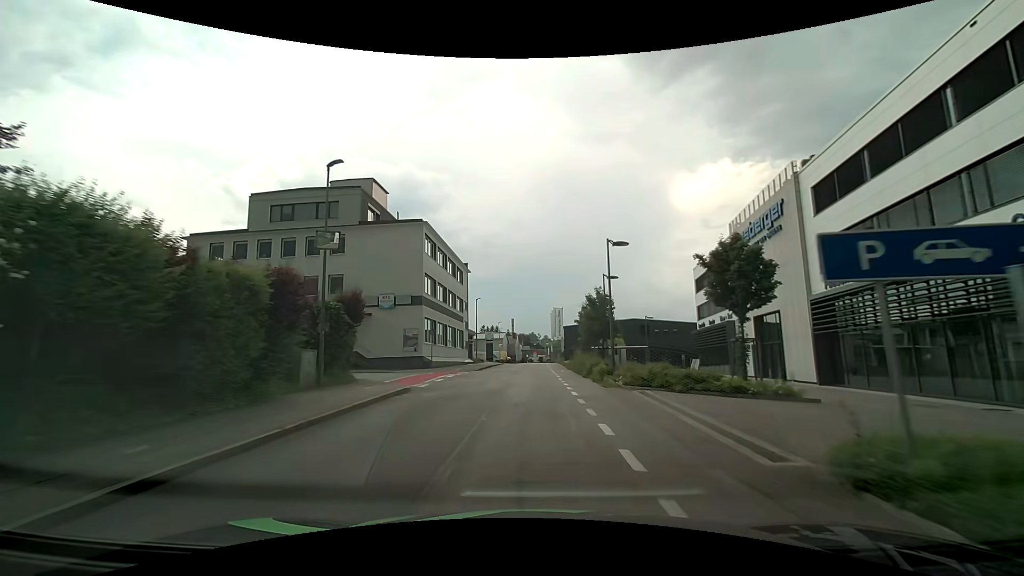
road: residential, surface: asphalt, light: Day
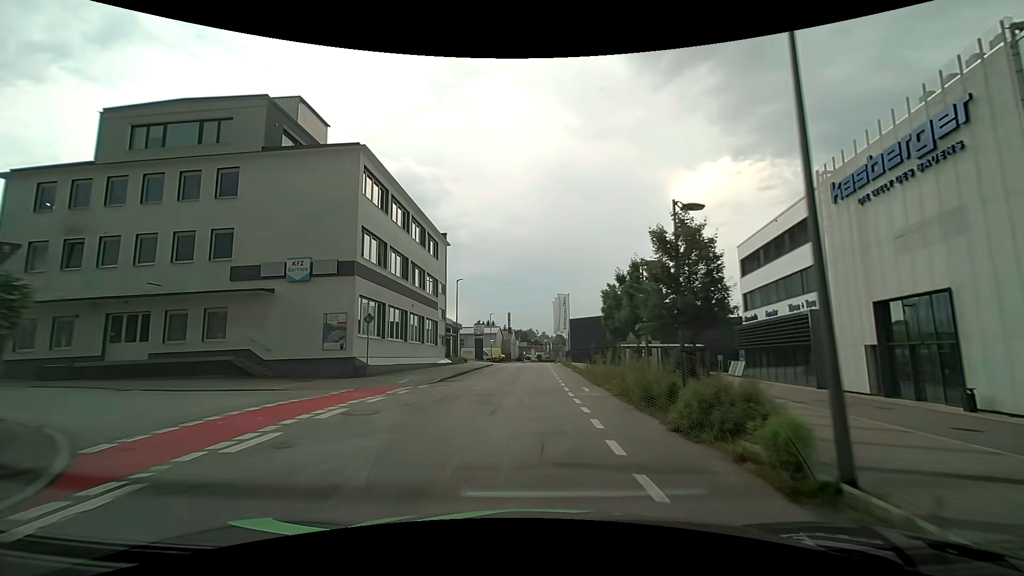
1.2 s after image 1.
(0.0, +15.2) m; 0°
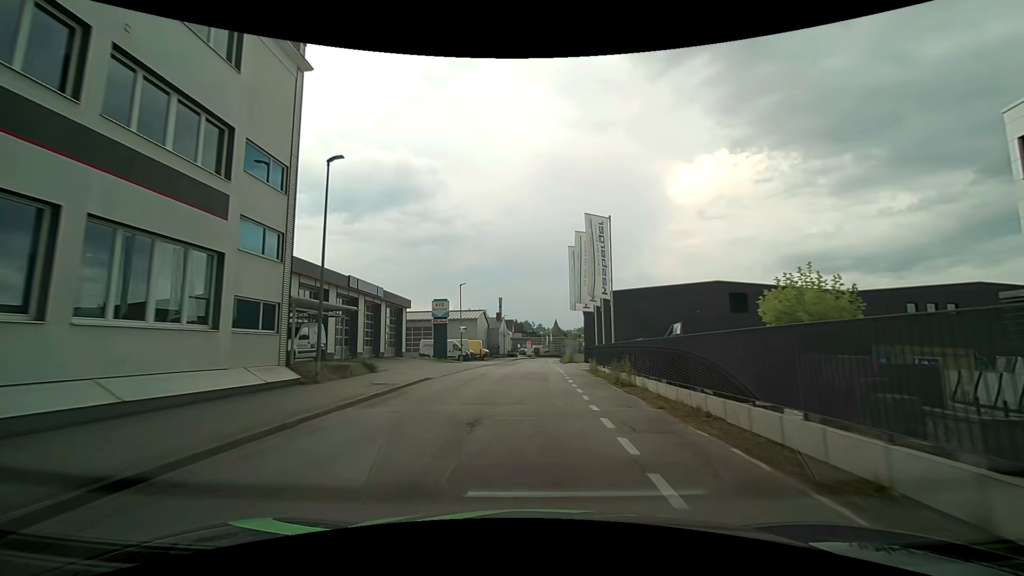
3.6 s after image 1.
(+0.2, +30.6) m; +1°
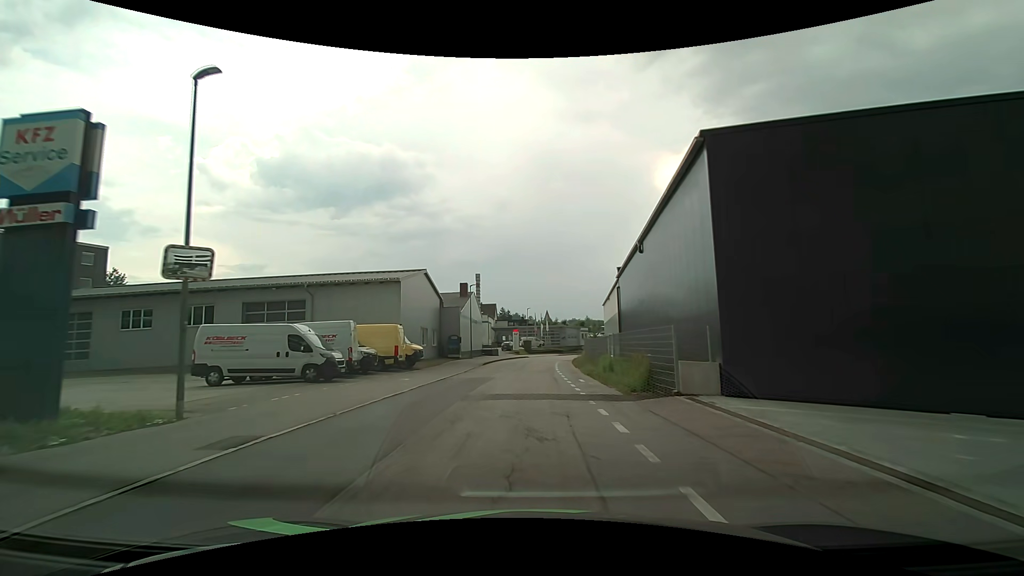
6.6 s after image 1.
(0.0, +38.6) m; 0°
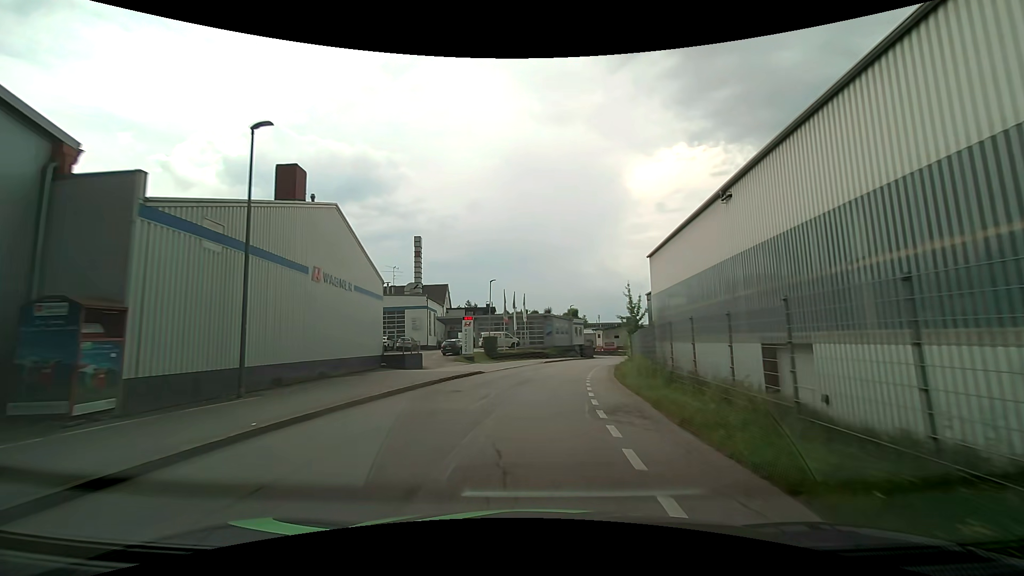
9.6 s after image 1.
(+1.2, +38.8) m; +4°
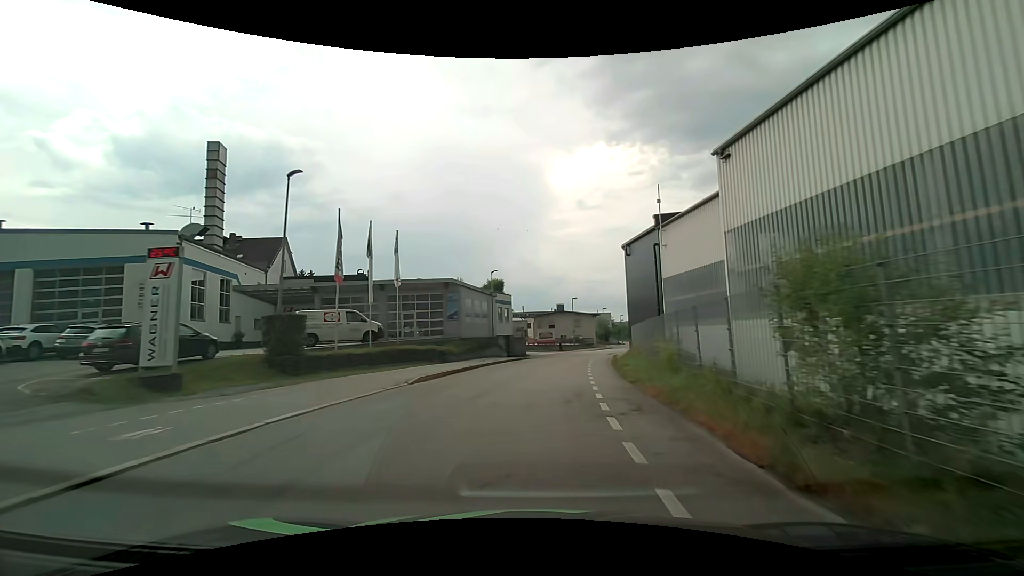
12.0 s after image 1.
(+1.9, +30.6) m; +8°
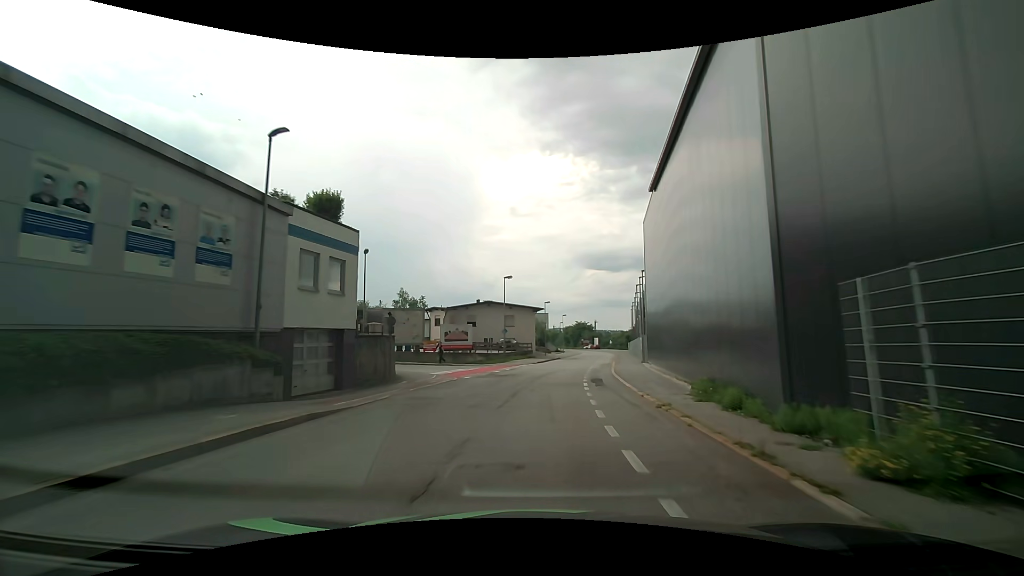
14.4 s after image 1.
(+2.1, +30.6) m; +8°
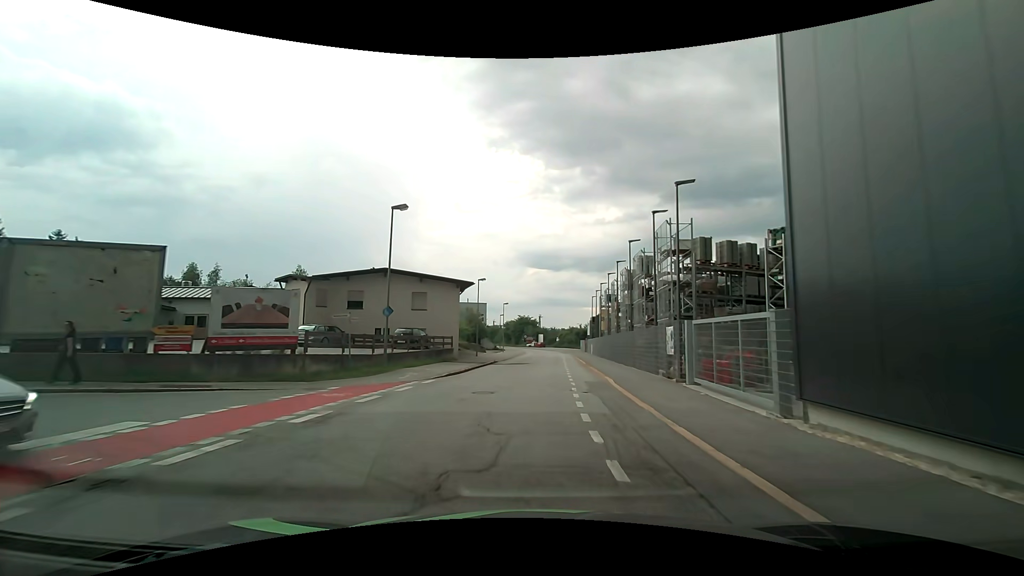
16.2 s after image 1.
(+1.4, +22.9) m; +8°
(0, +10) (0, +20) (+1, +30) (+1, +40) (+2, +50) (+2, +60) (+3, +70) (+3, +80) (+3, +90) (+2, +100) m
